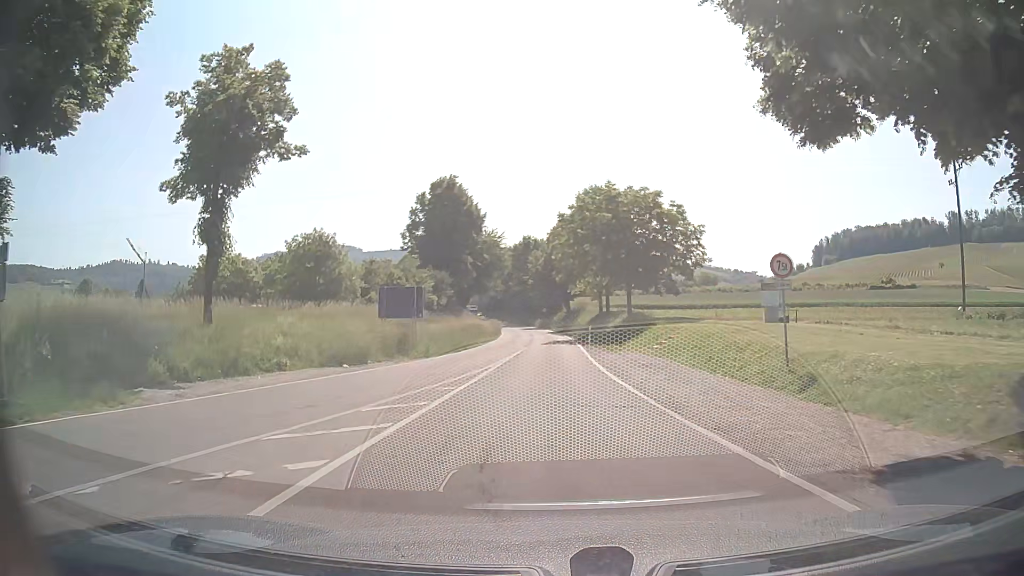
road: tertiary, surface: asphalt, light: Day
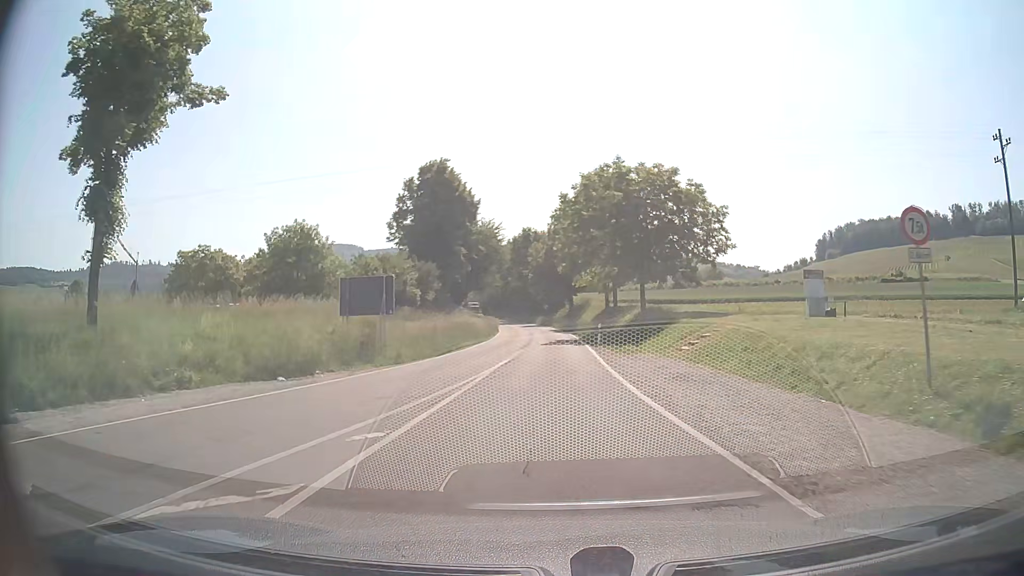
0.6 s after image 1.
(0.0, +6.4) m; +1°
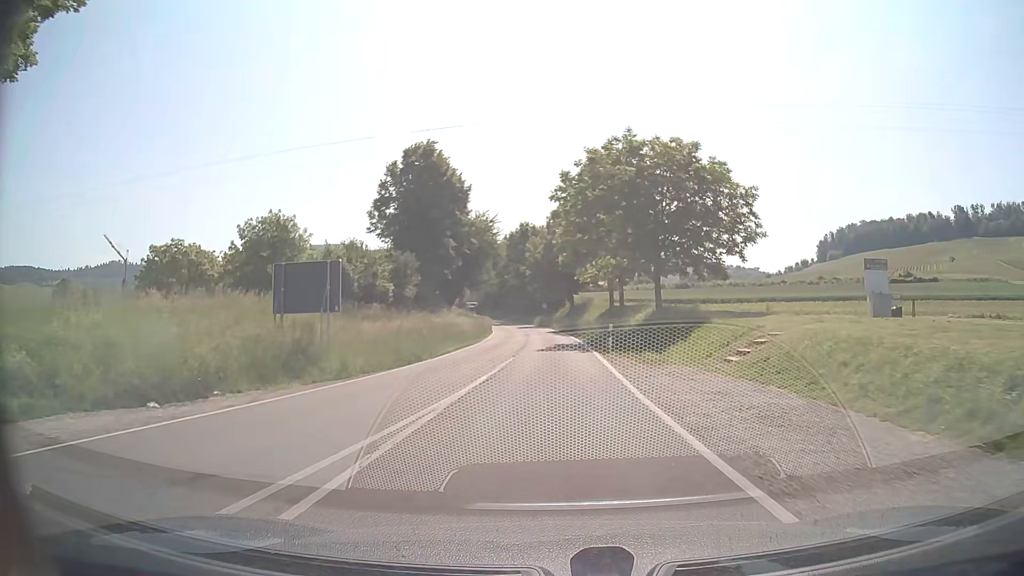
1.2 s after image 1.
(0.0, +6.6) m; 0°
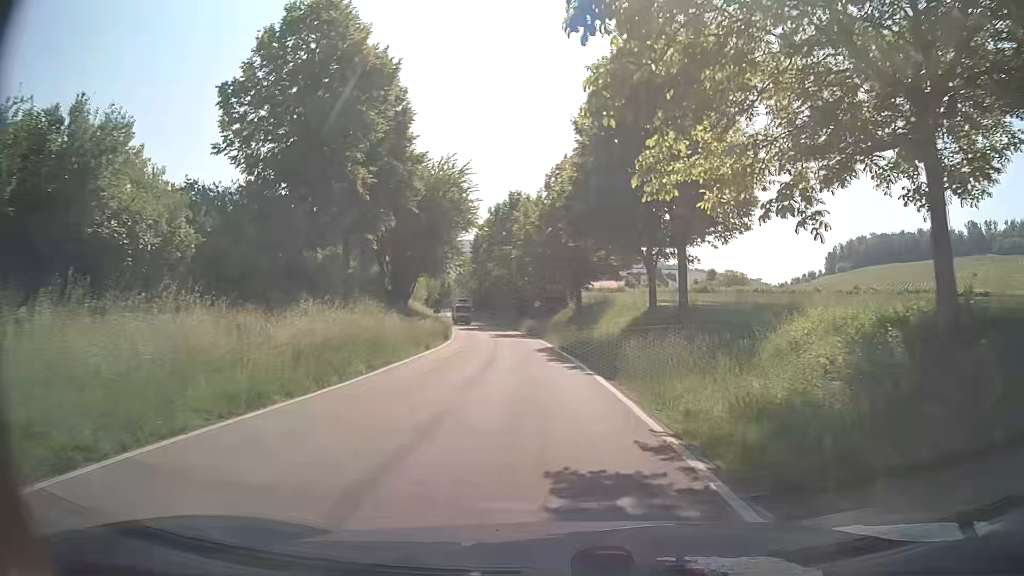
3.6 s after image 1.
(0.0, +27.5) m; 0°
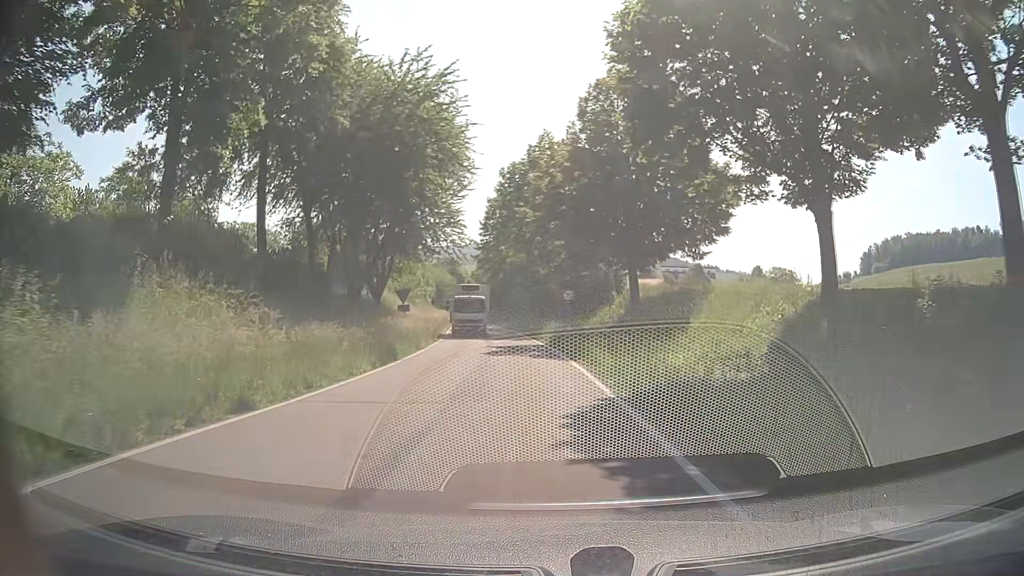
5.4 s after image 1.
(-0.5, +20.9) m; -2°
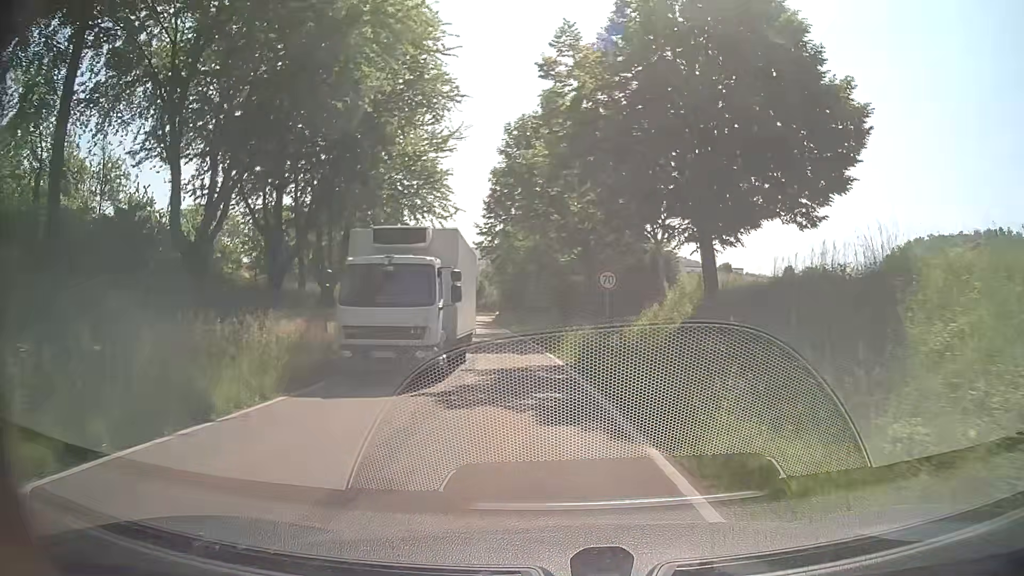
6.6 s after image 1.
(-0.2, +13.7) m; -3°
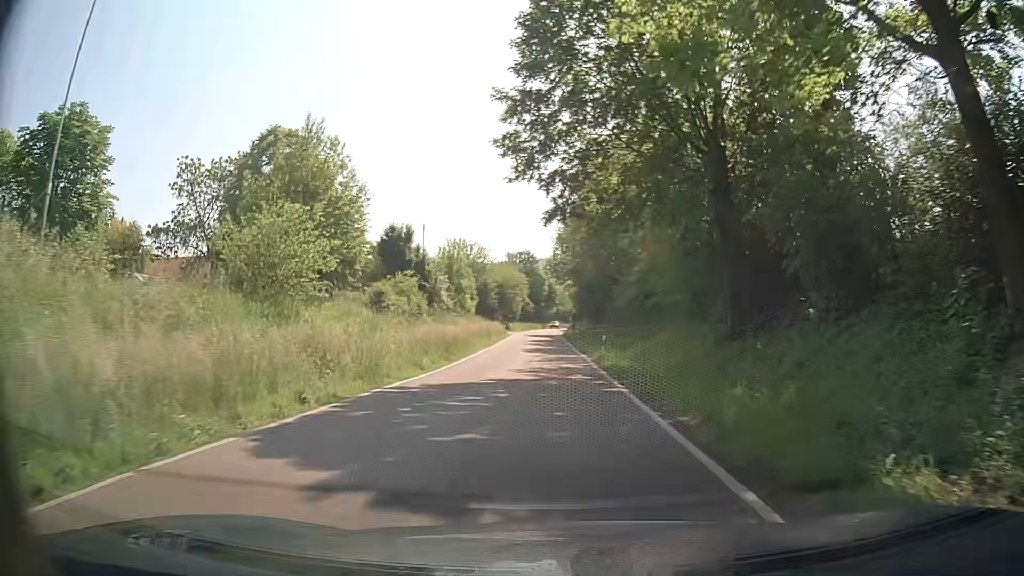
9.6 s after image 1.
(-1.7, +35.0) m; -6°
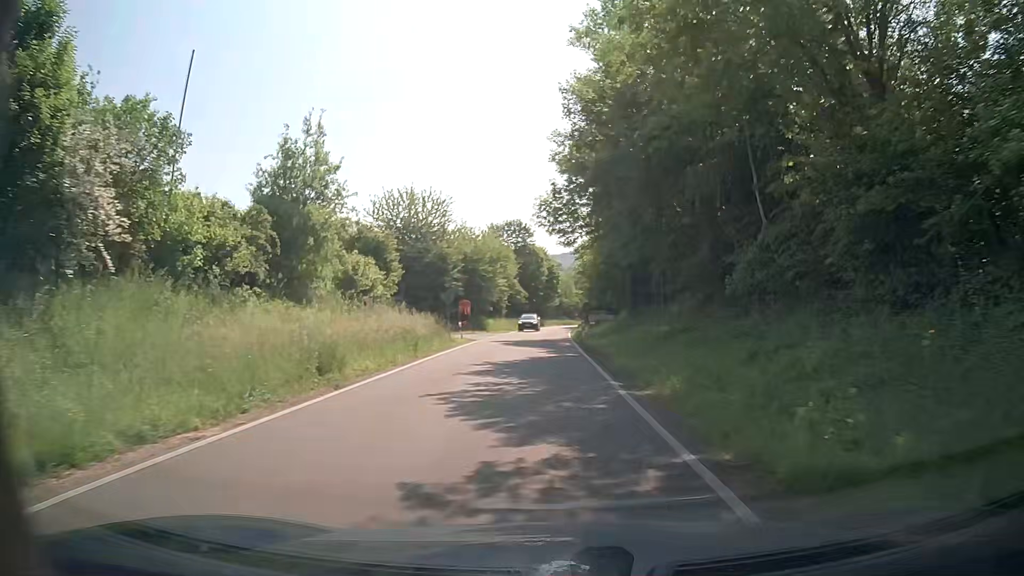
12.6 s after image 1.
(+0.4, +37.1) m; +1°
(0, +10) (0, +20) (0, +30) (0, +40) (0, +50) (0, +60) (0, +70) (0, +80) (+1, +90) (+1, +100) m
